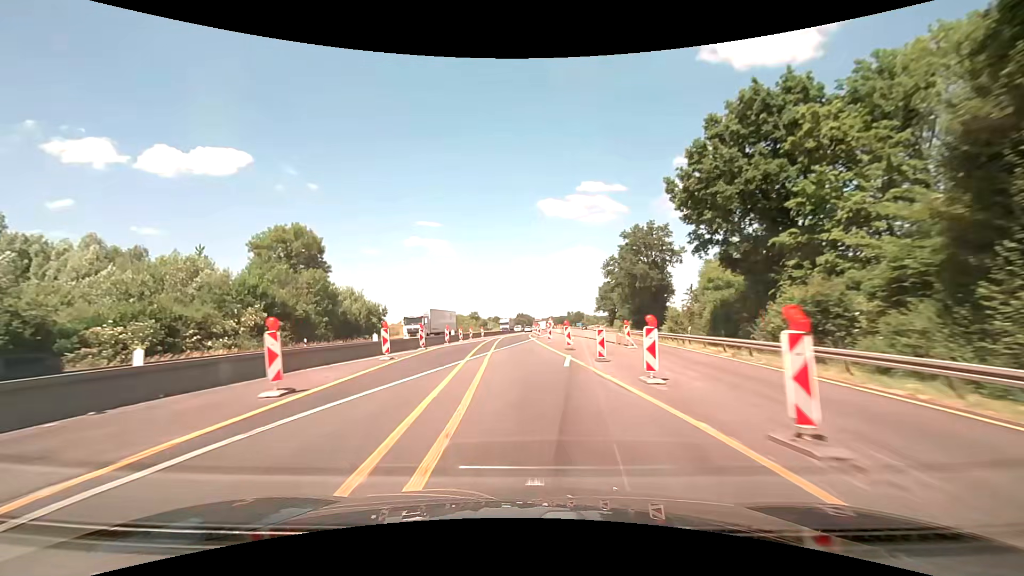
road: motorway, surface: asphalt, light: Day
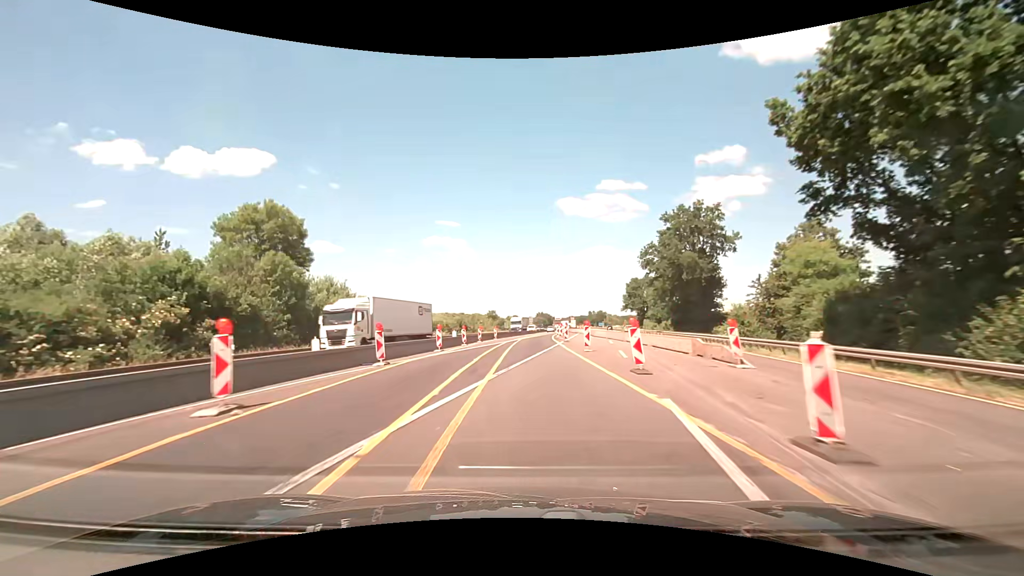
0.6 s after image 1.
(-0.3, +12.8) m; -3°
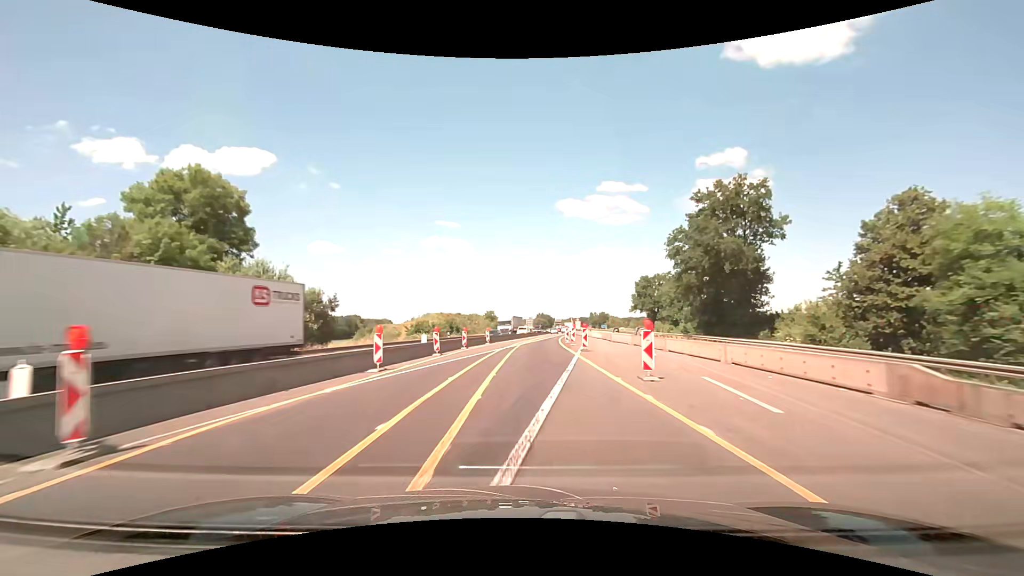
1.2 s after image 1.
(0.0, +12.8) m; 0°
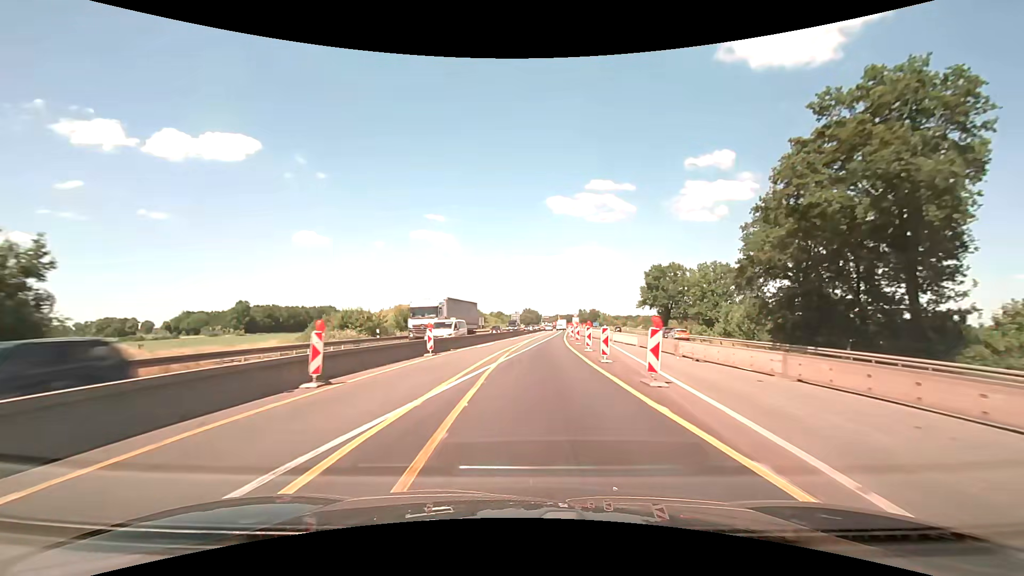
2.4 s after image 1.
(+0.1, +25.7) m; +1°
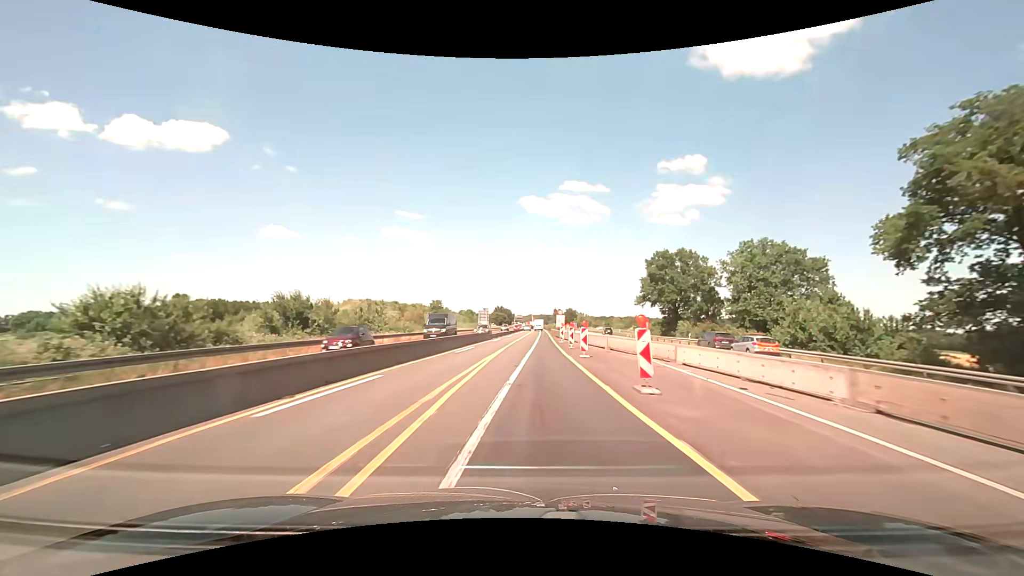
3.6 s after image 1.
(+0.8, +25.7) m; +3°
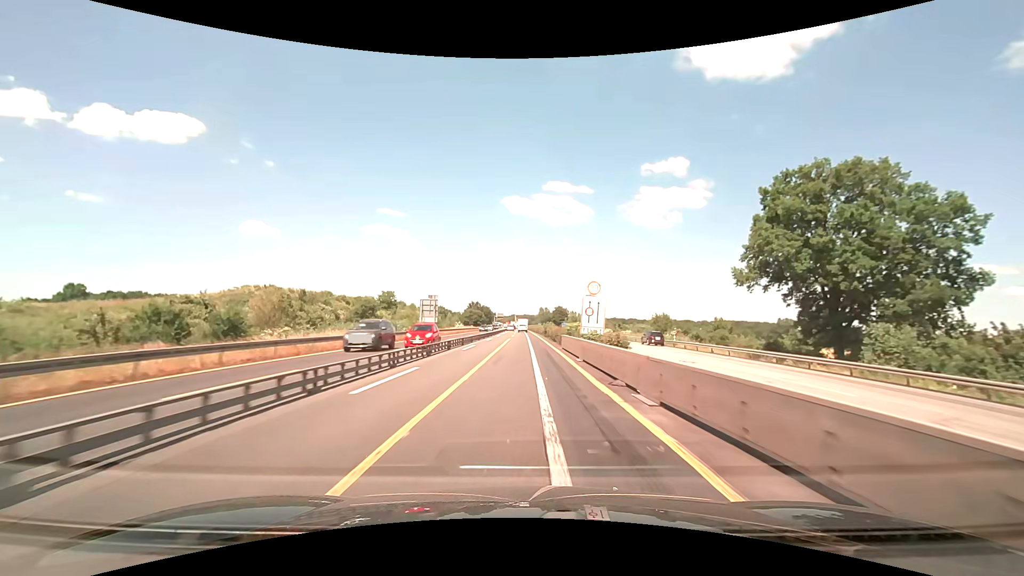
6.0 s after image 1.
(+1.3, +51.5) m; +2°
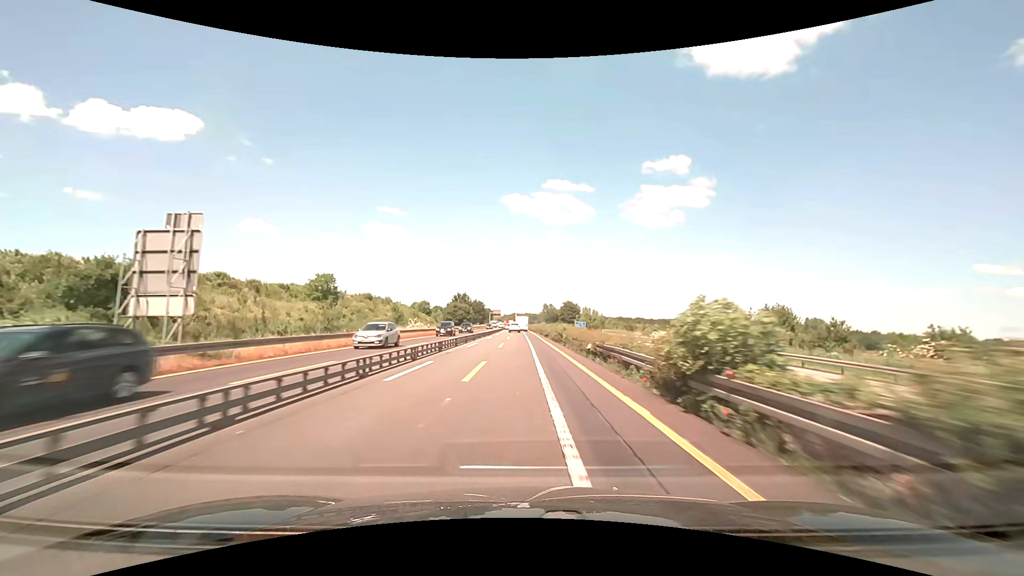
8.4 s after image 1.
(+0.1, +51.6) m; 0°
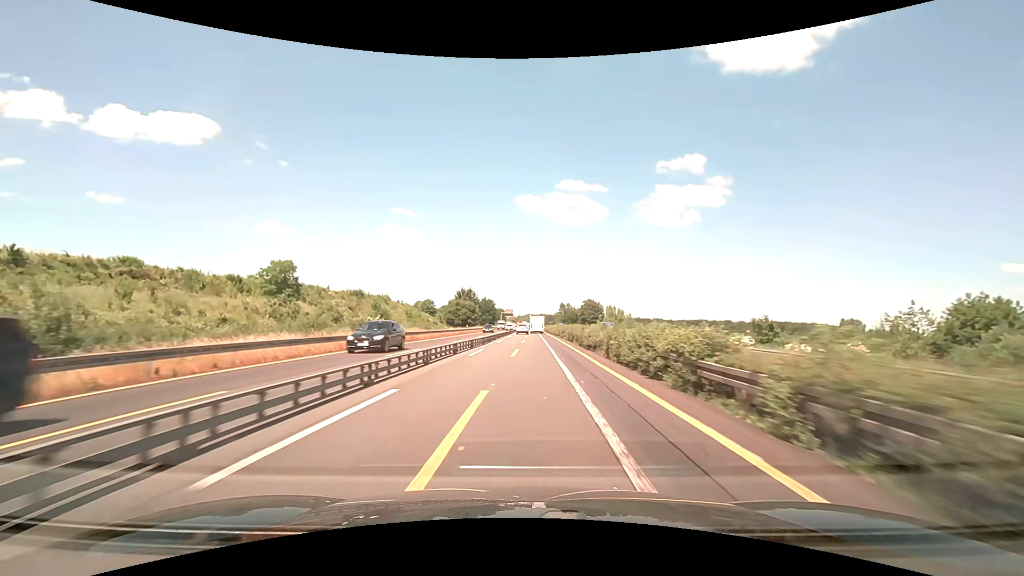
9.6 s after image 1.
(-0.3, +25.8) m; -2°
(0, +10) (0, +20) (0, +30) (-1, +40) (-1, +50) (-1, +60) (-1, +70) (-1, +80) (0, +90) (0, +100) m
